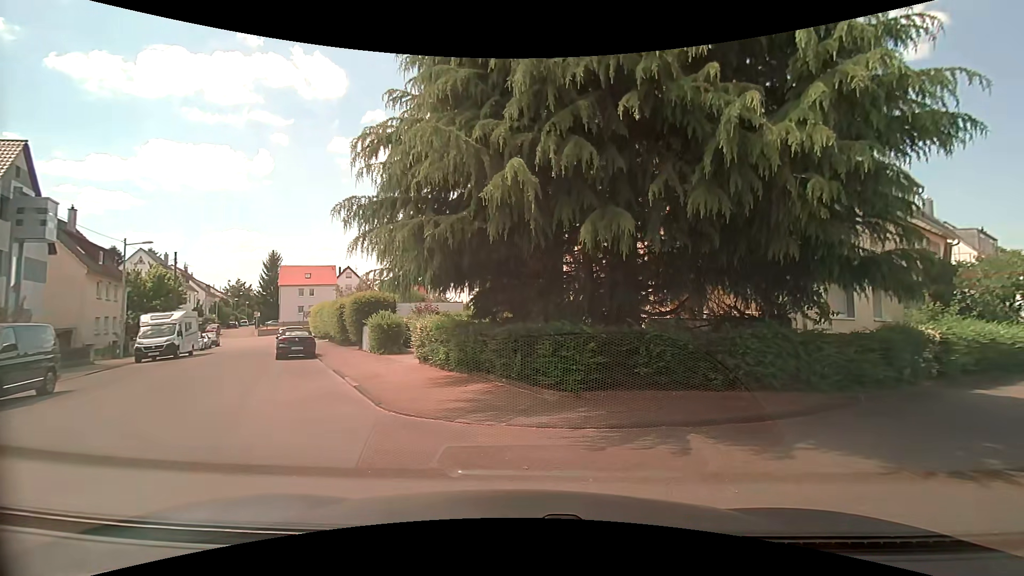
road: residential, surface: asphalt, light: Day
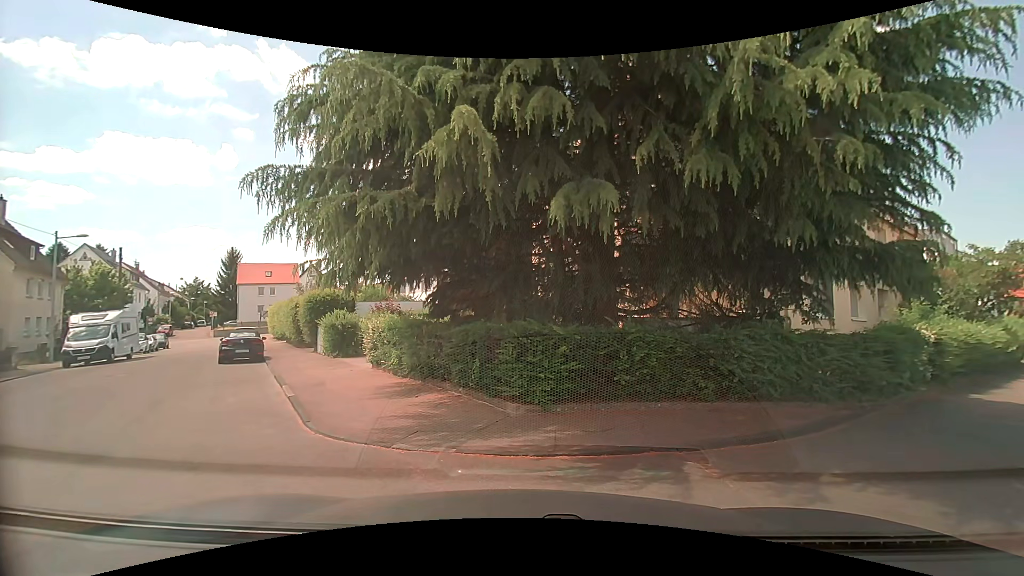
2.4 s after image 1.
(0.0, +1.4) m; +1°
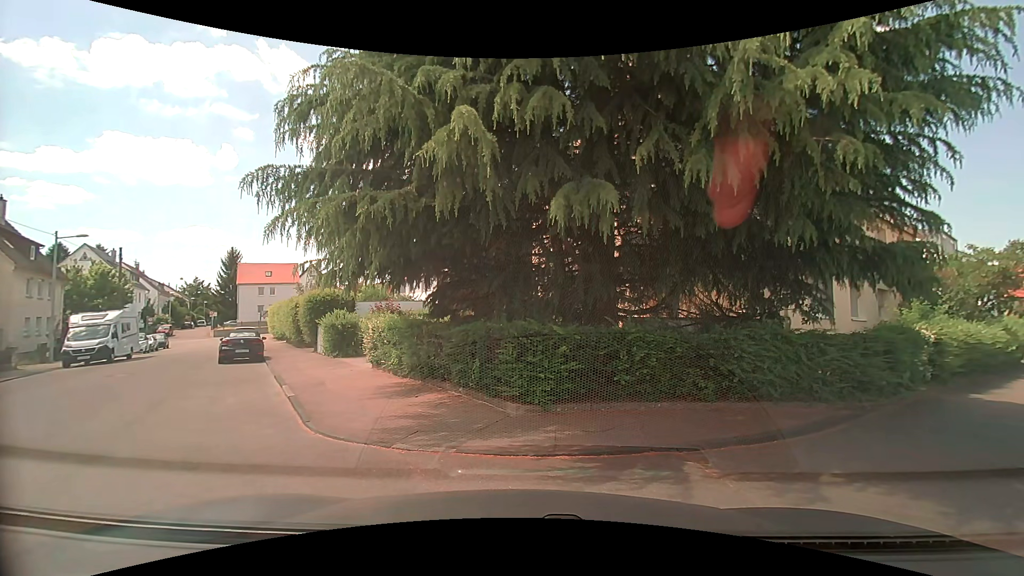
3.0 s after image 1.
(0.0, 0.0) m; 0°
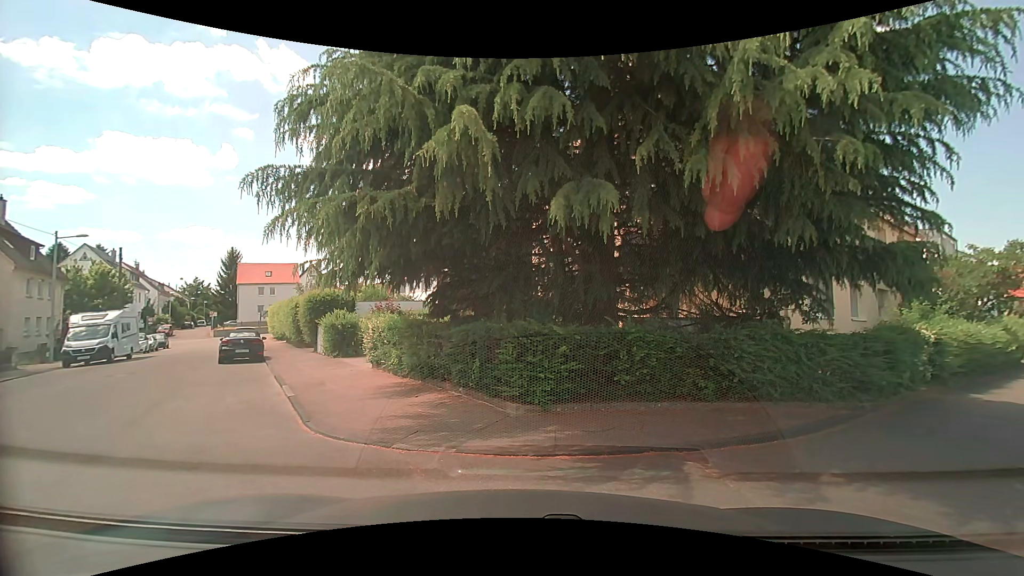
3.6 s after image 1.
(0.0, 0.0) m; 0°
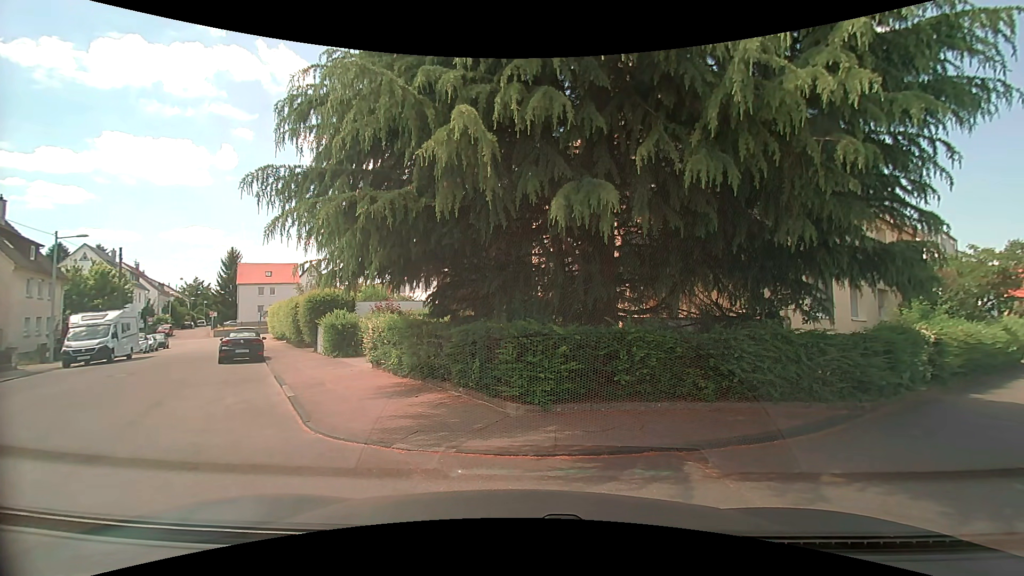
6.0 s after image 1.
(0.0, 0.0) m; 0°
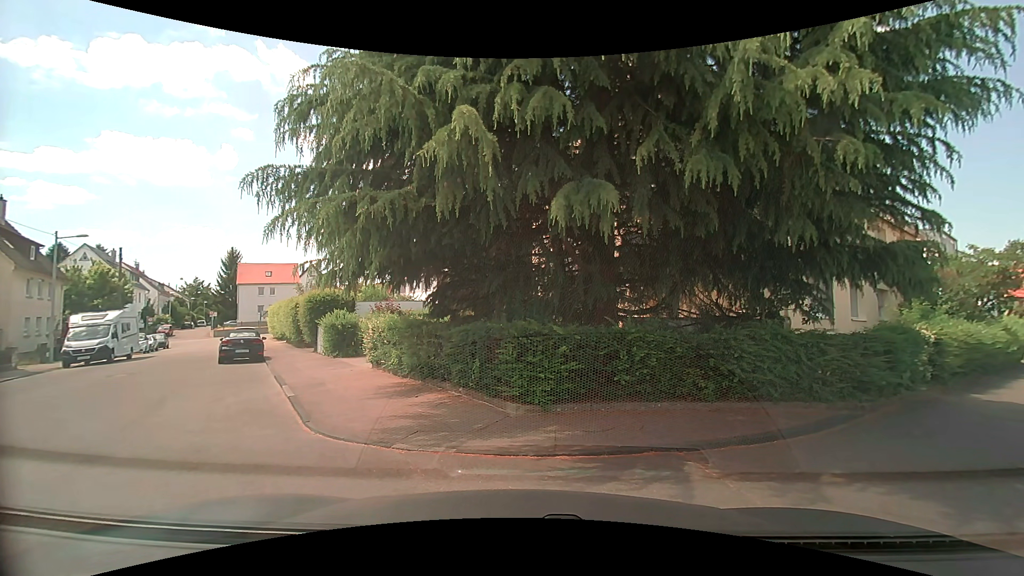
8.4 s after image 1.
(0.0, 0.0) m; 0°
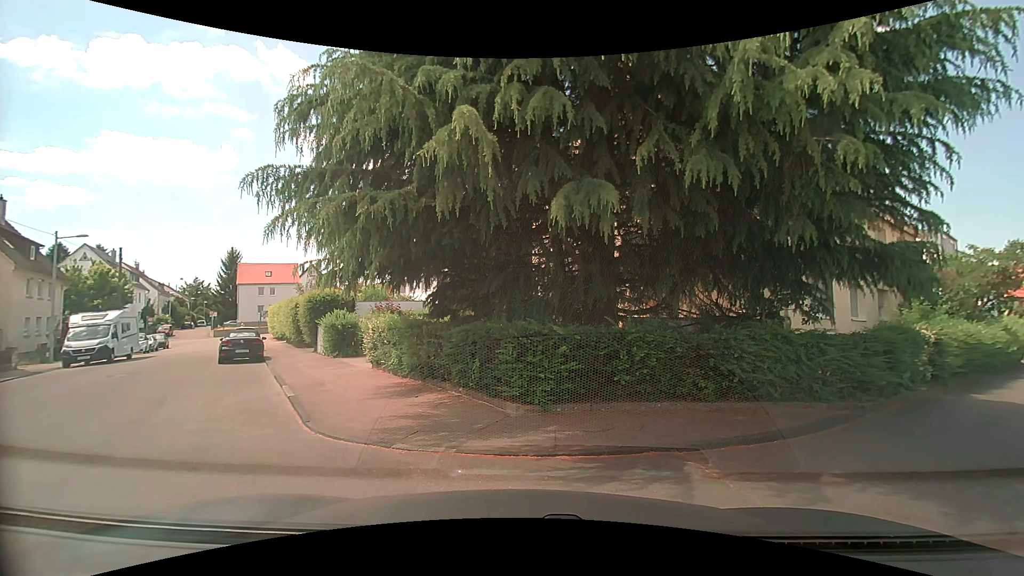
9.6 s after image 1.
(0.0, 0.0) m; 0°
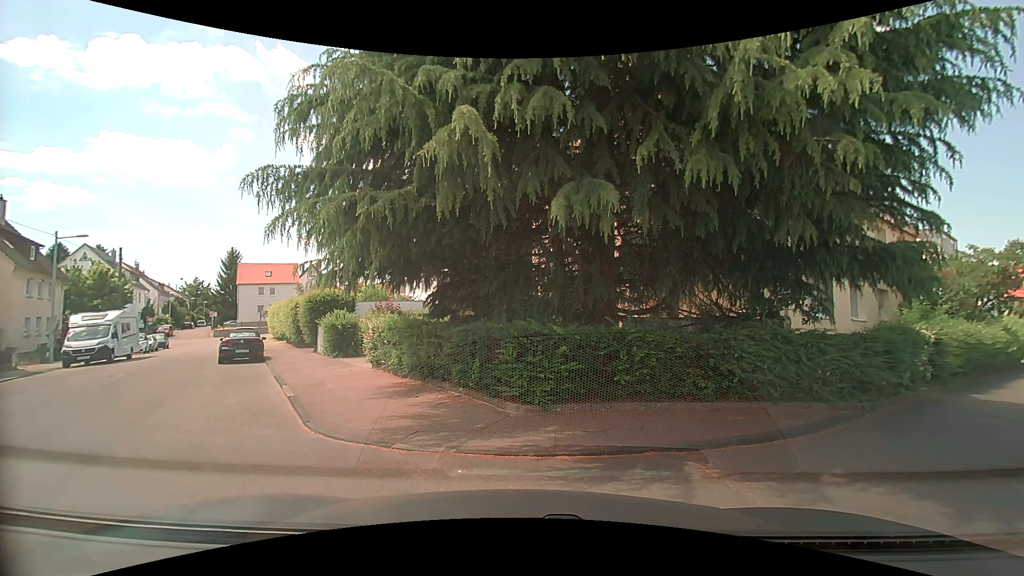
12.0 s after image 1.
(0.0, 0.0) m; 0°
